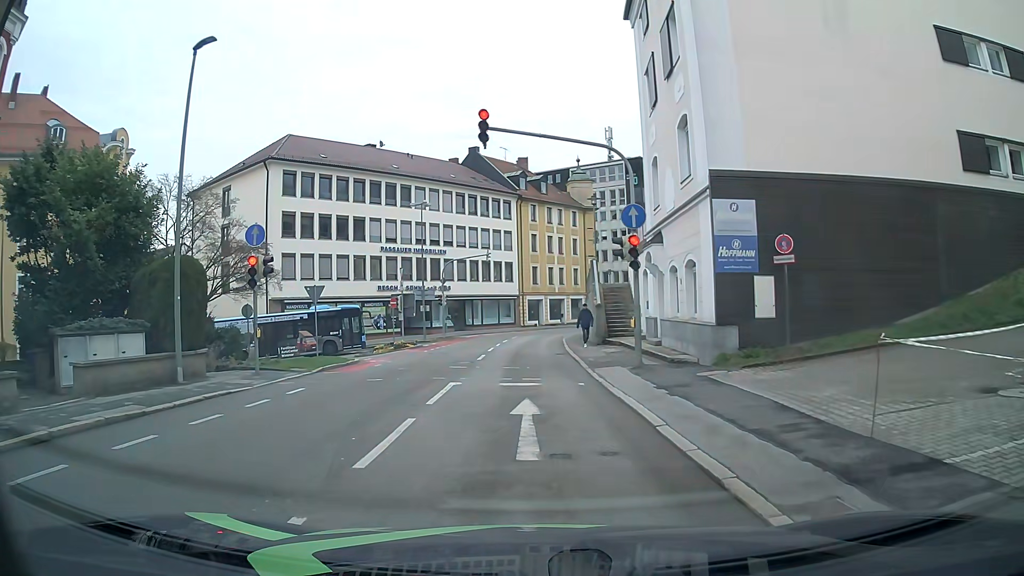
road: tertiary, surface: asphalt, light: Day
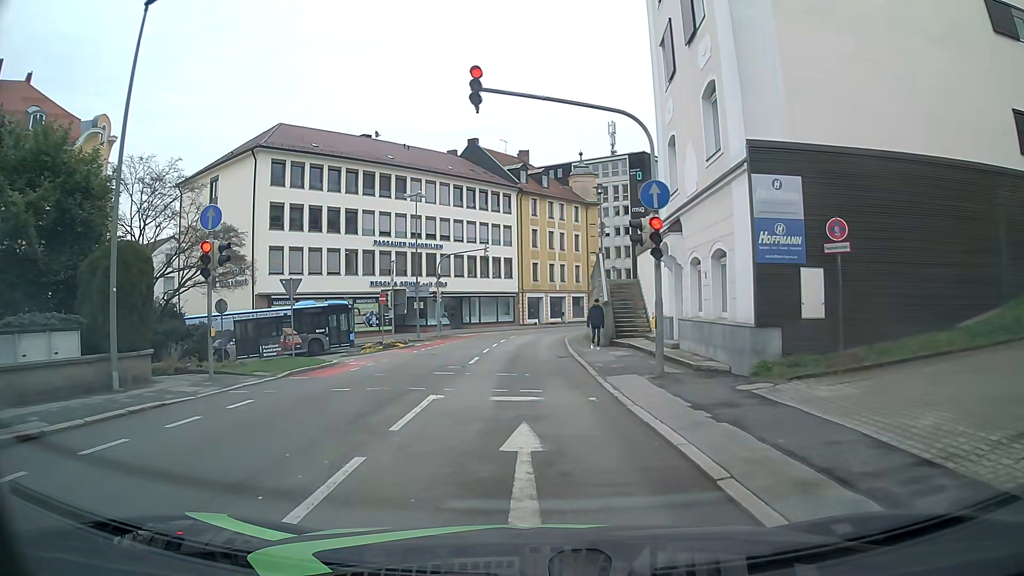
(0.0, +2.6) m; 0°
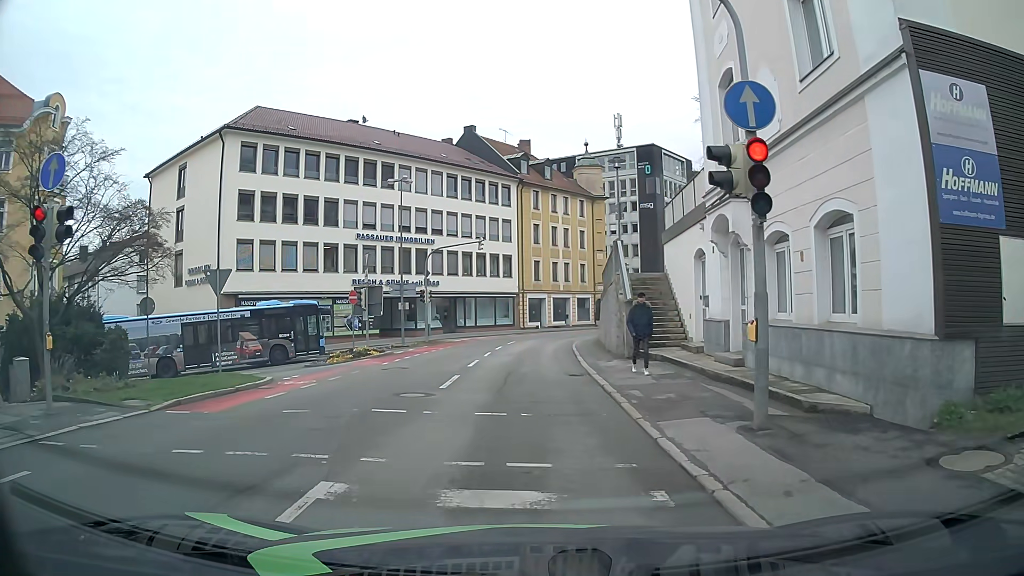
(0.0, +5.7) m; -1°
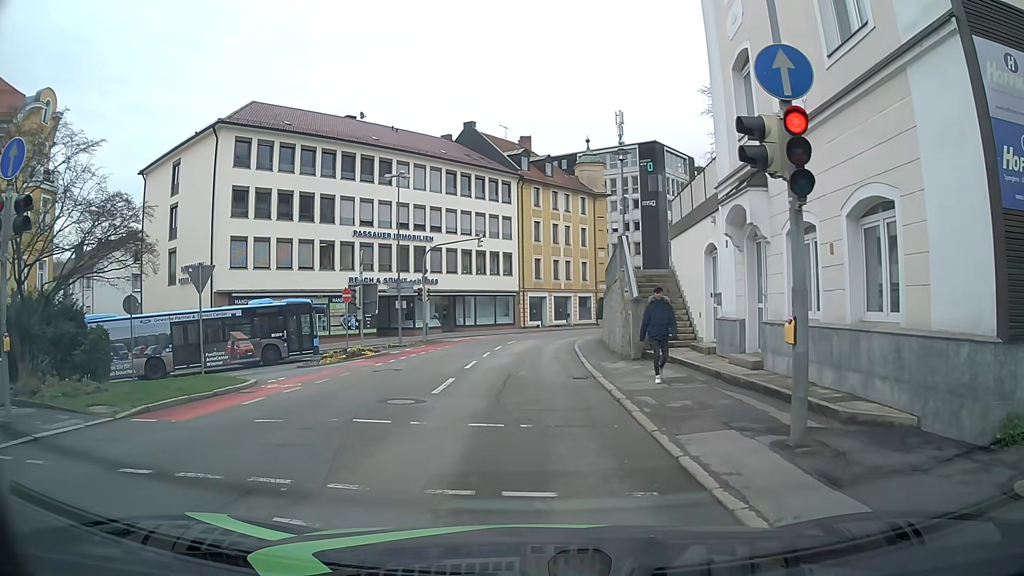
(0.0, +1.0) m; +2°
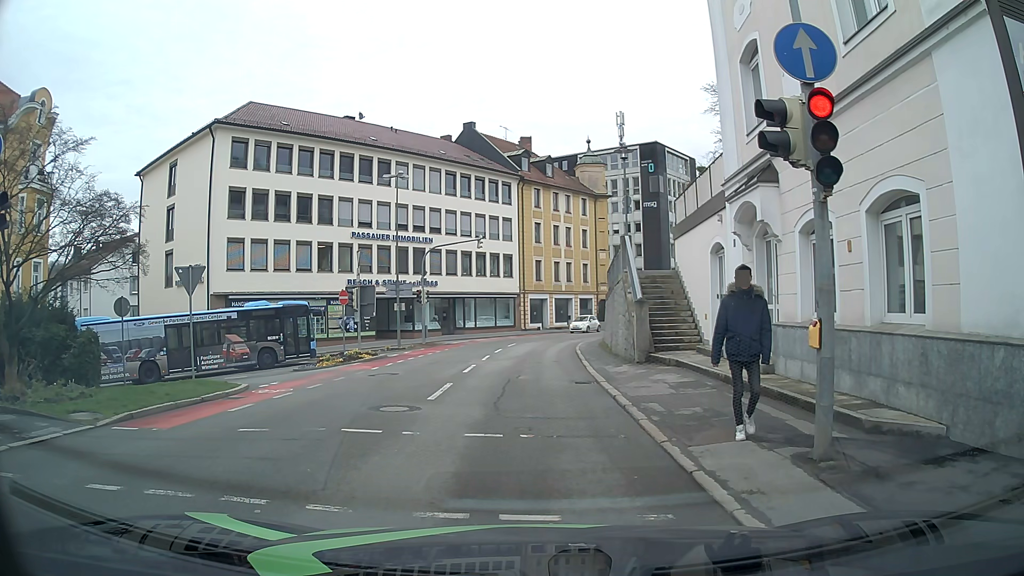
(0.0, +0.6) m; 0°
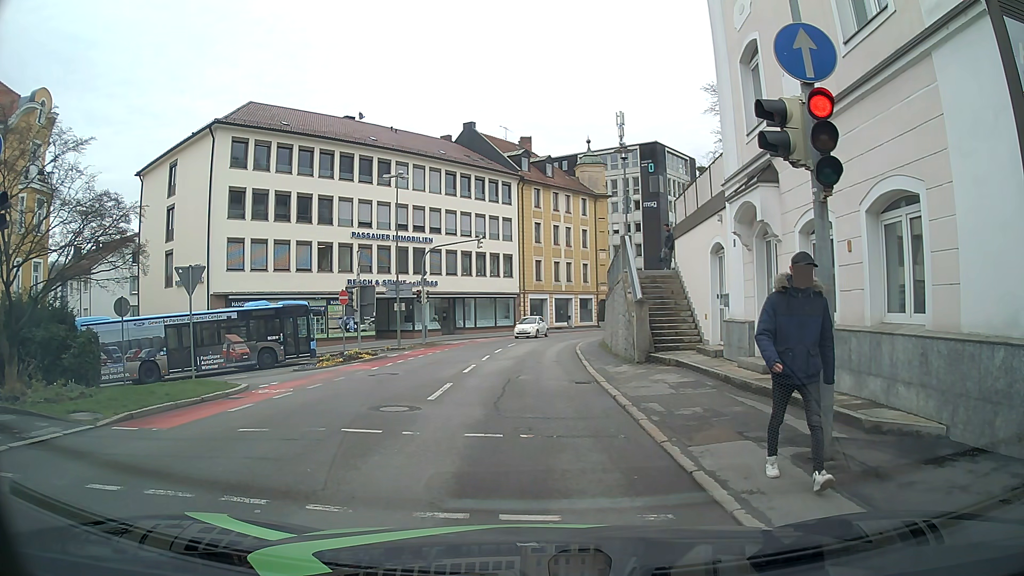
(0.0, 0.0) m; 0°
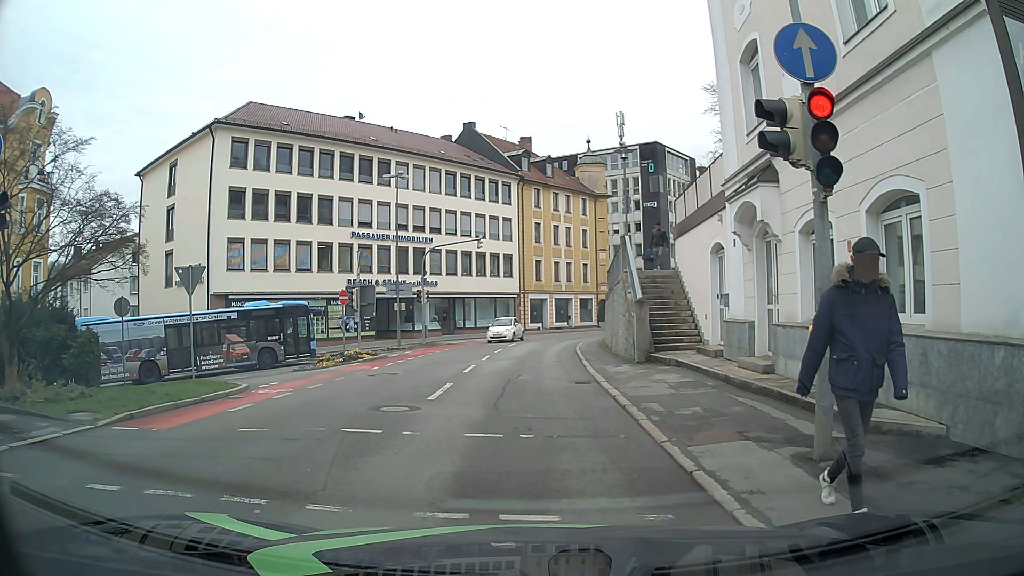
(0.0, 0.0) m; 0°
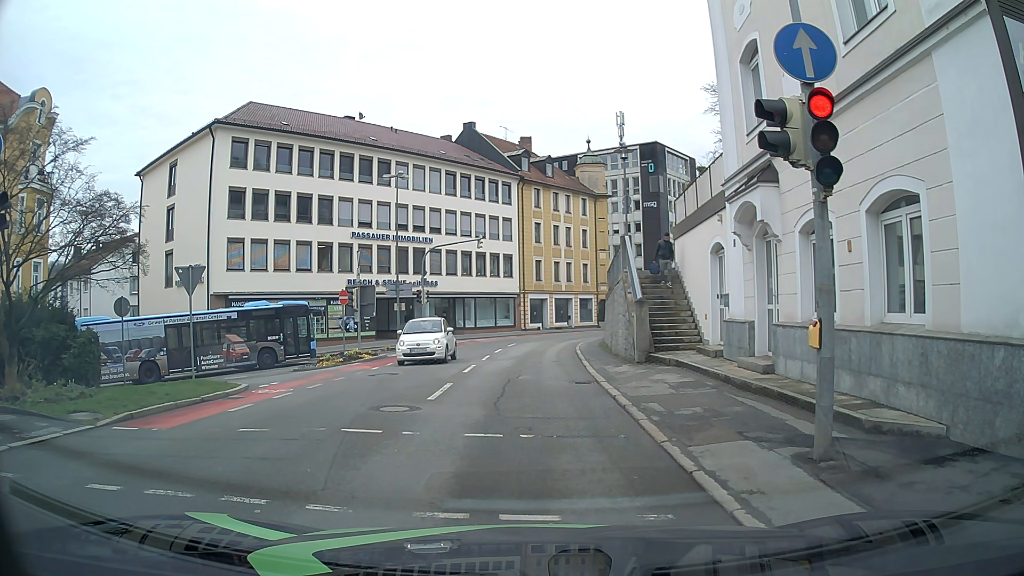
(0.0, 0.0) m; 0°
